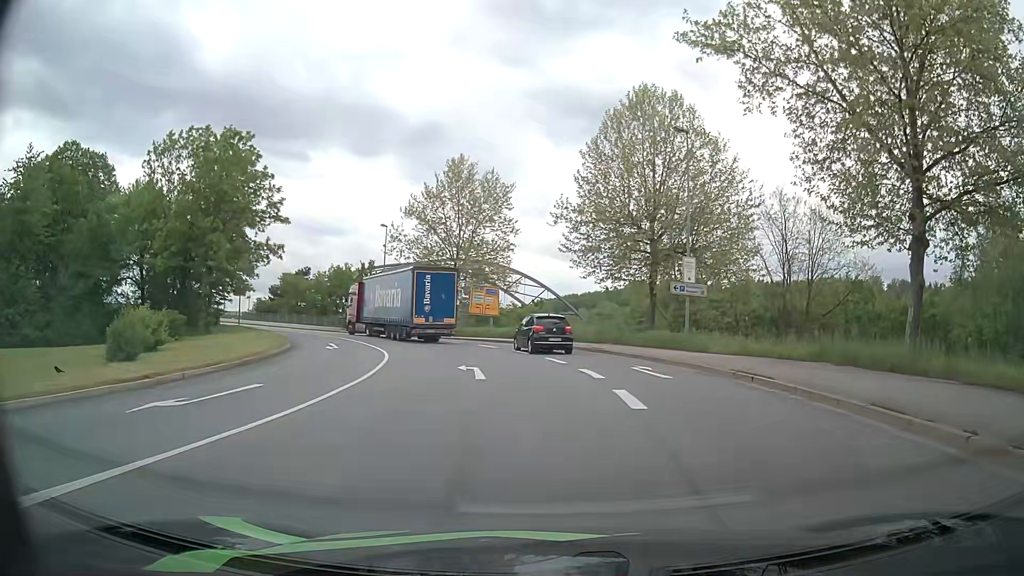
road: primary_link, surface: asphalt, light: Day
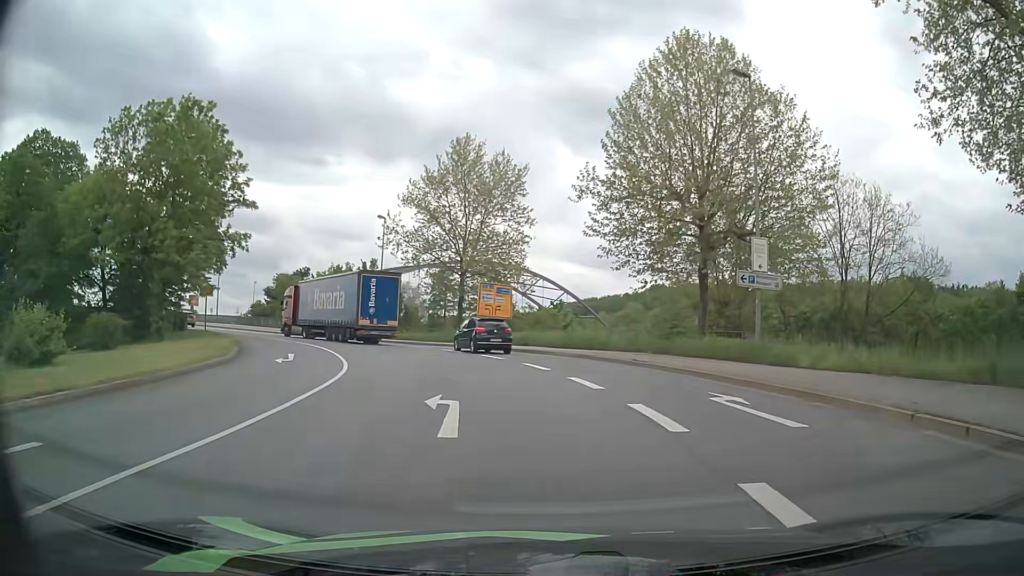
(-0.1, +8.0) m; -2°
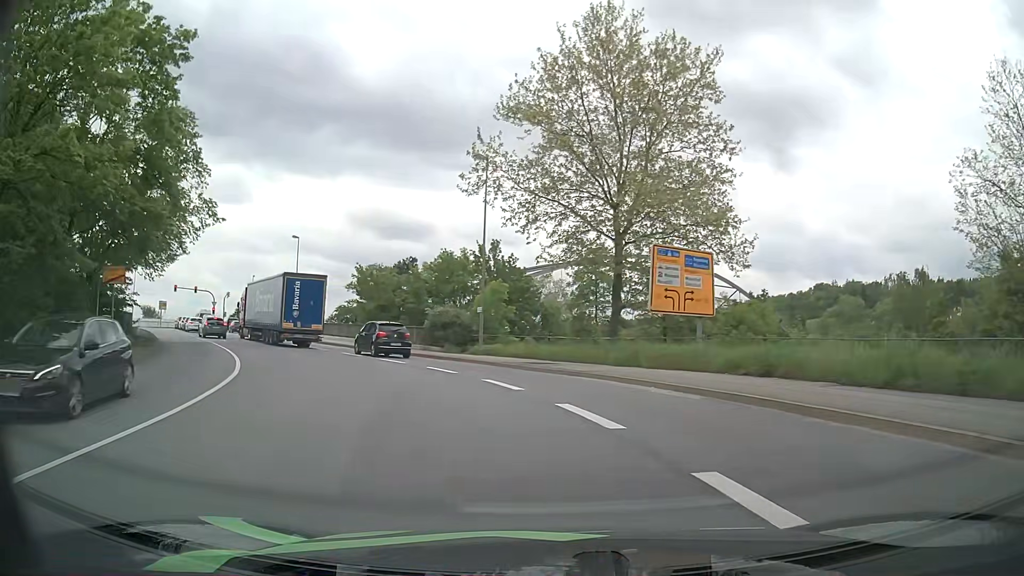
(-1.9, +22.7) m; -13°
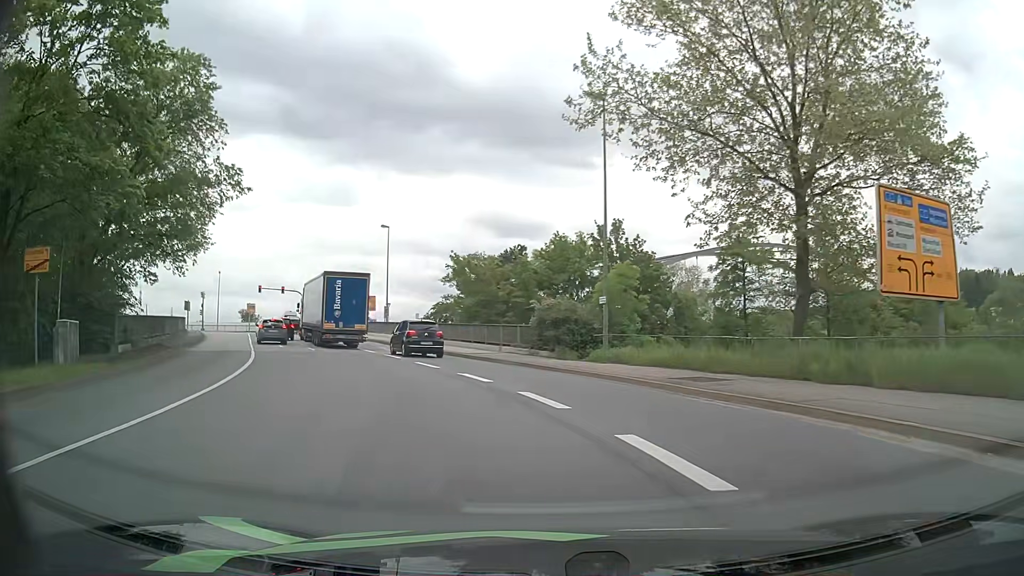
(-0.7, +9.1) m; -10°
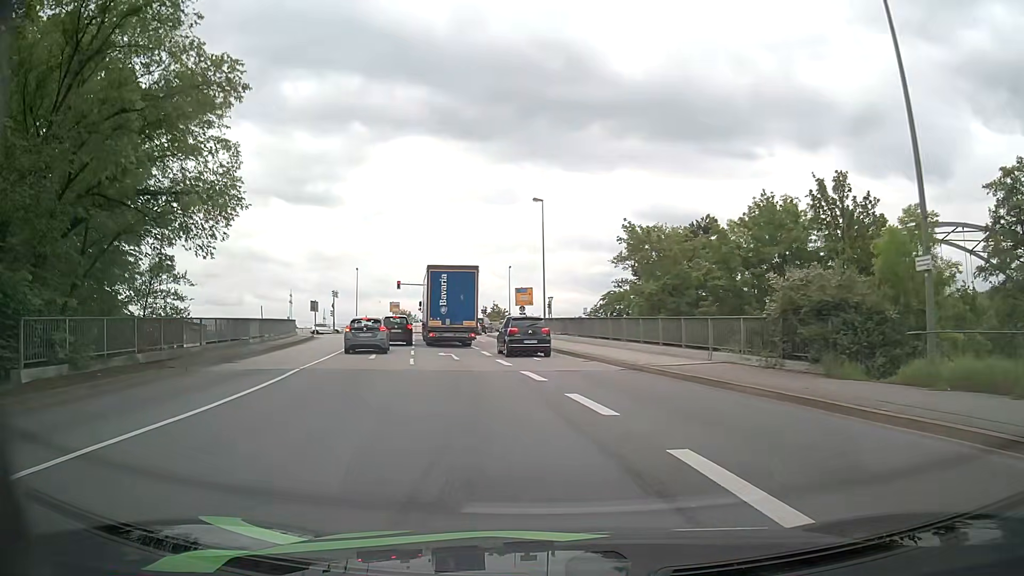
(-1.6, +12.4) m; -14°
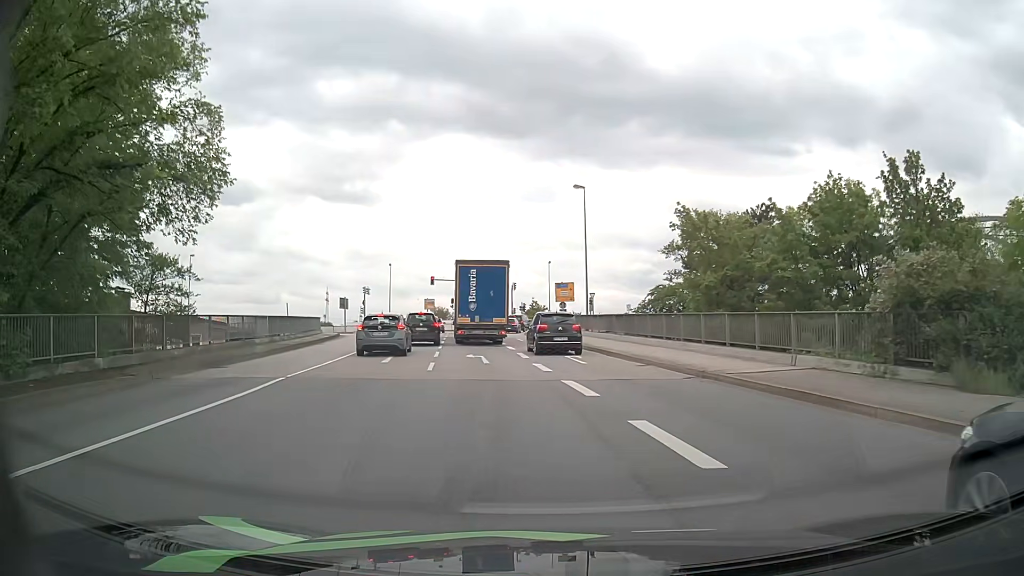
(-0.1, +3.9) m; -4°
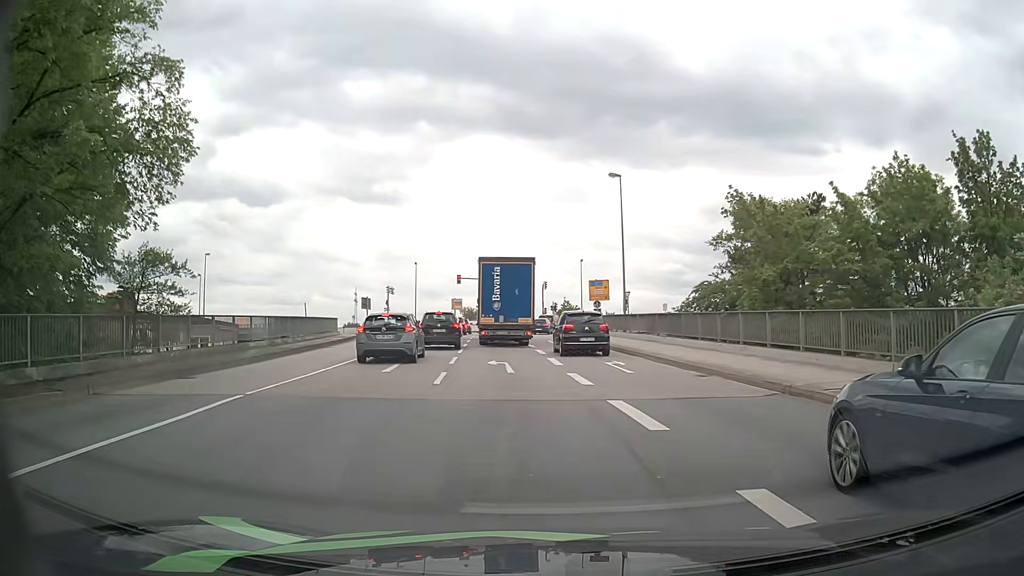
(-0.1, +3.8) m; -3°
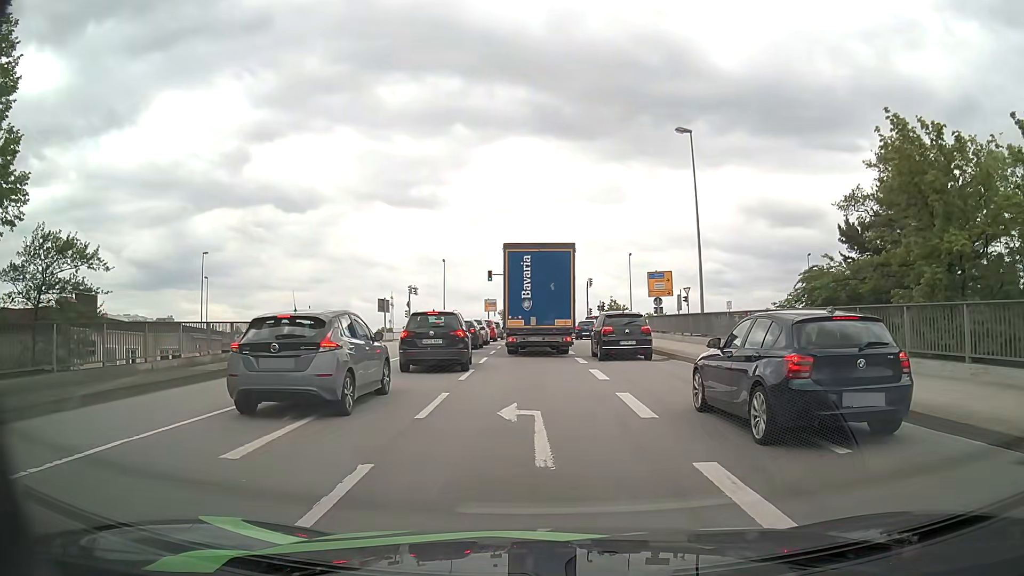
(-0.3, +10.6) m; -3°
